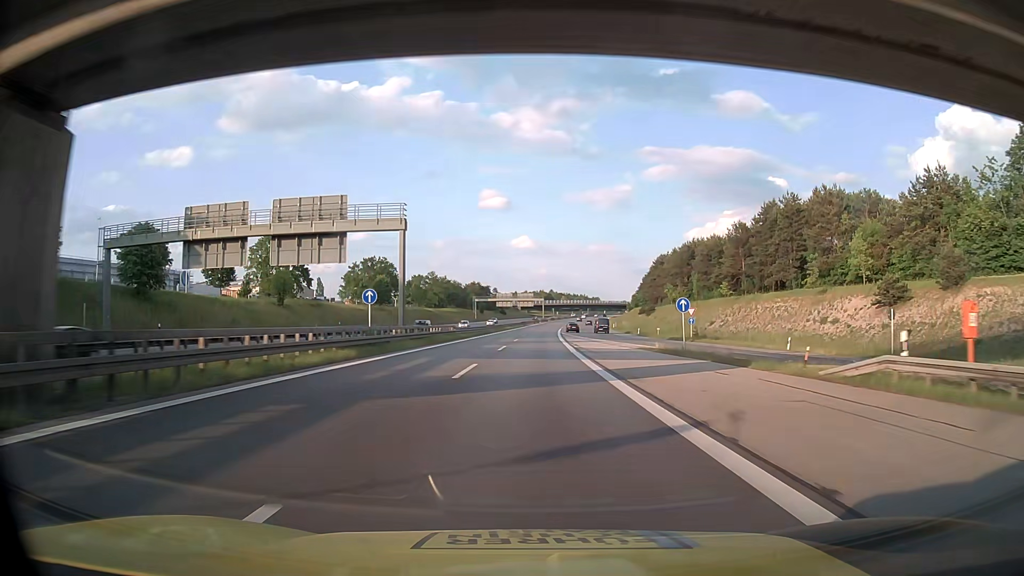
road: motorway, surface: asphalt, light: Day
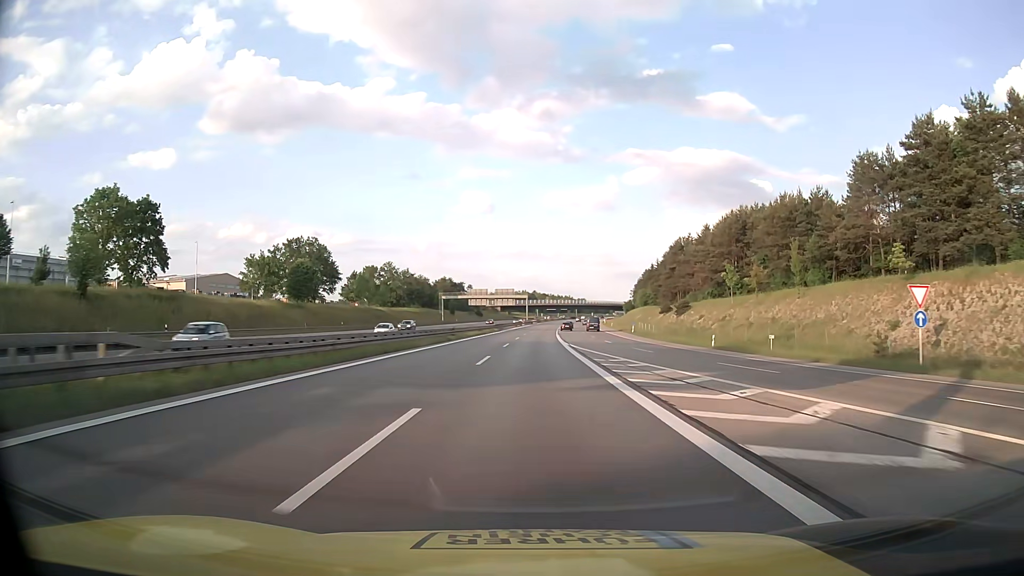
(+0.6, +48.2) m; +1°
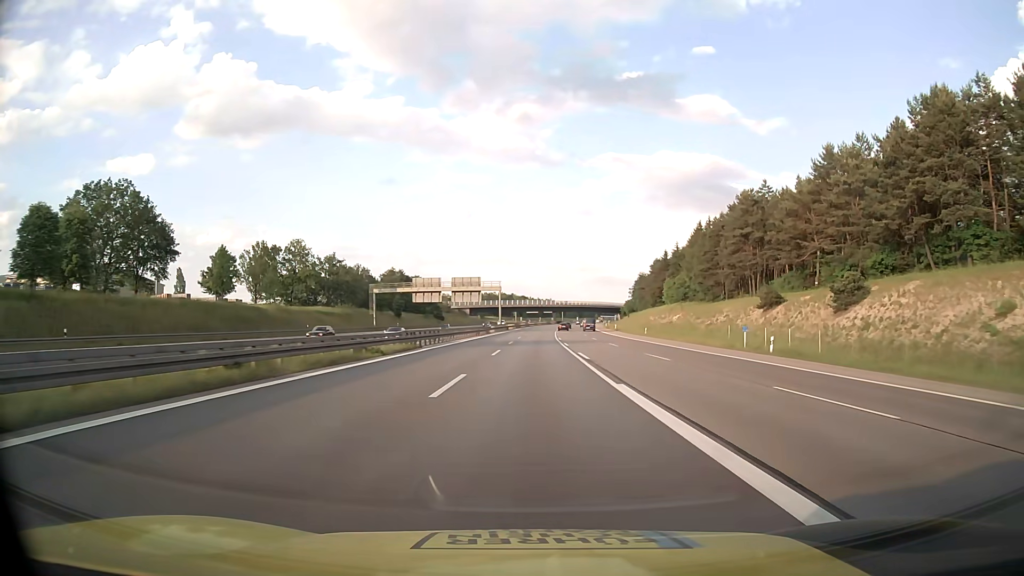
(+1.0, +64.4) m; +2°
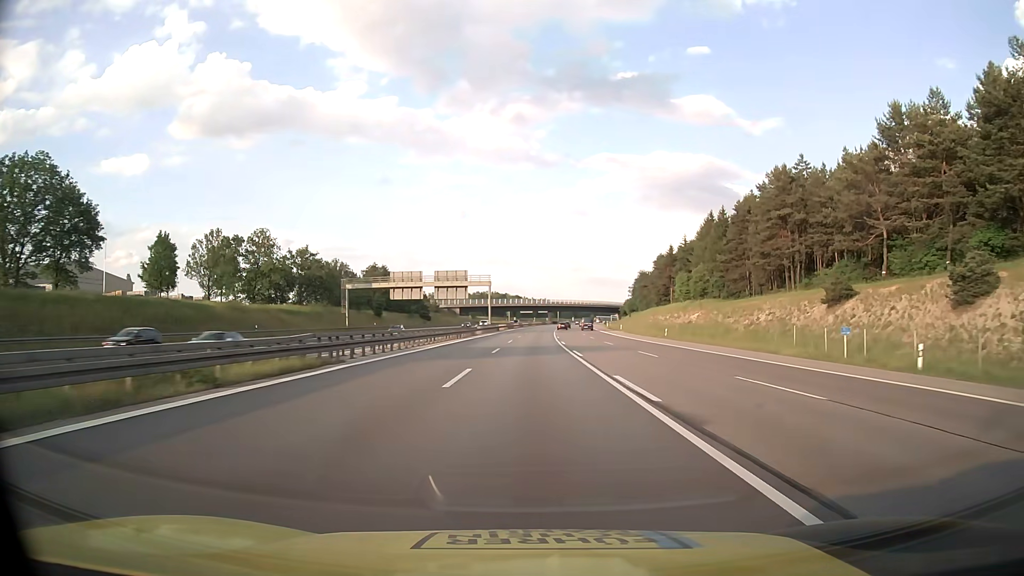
(+0.1, +16.1) m; +1°
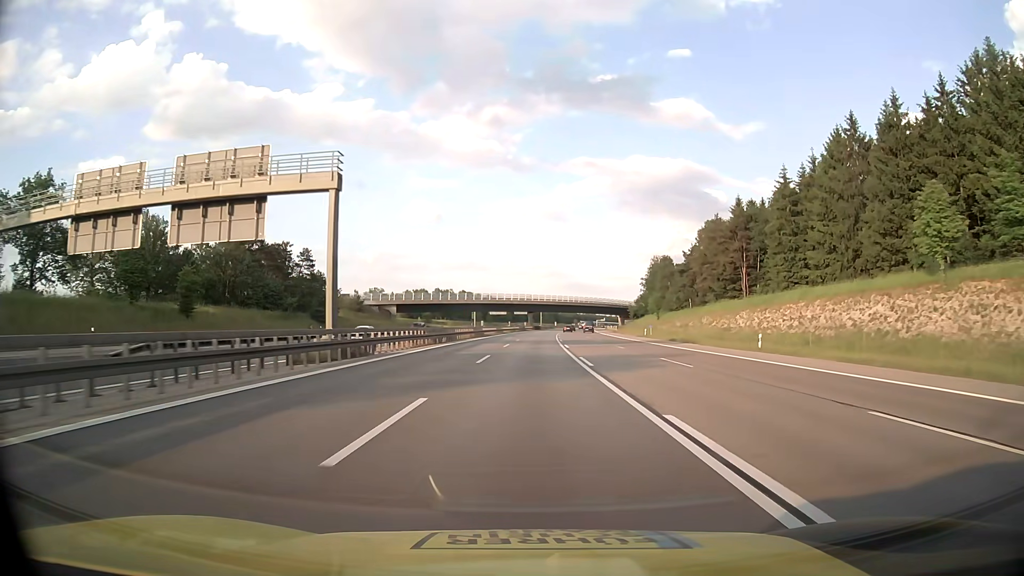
(+1.4, +80.5) m; +2°
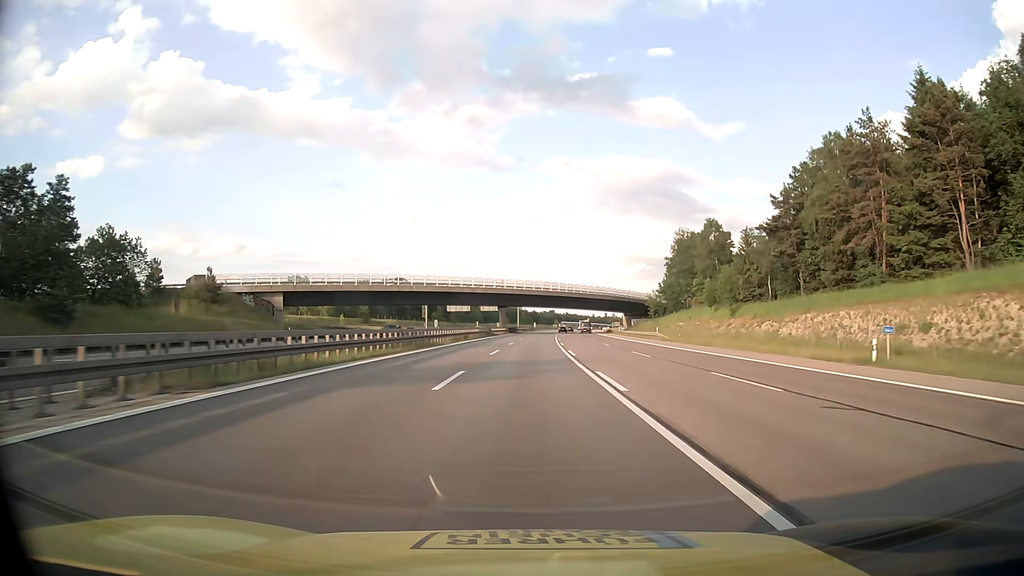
(+1.2, +64.4) m; +2°
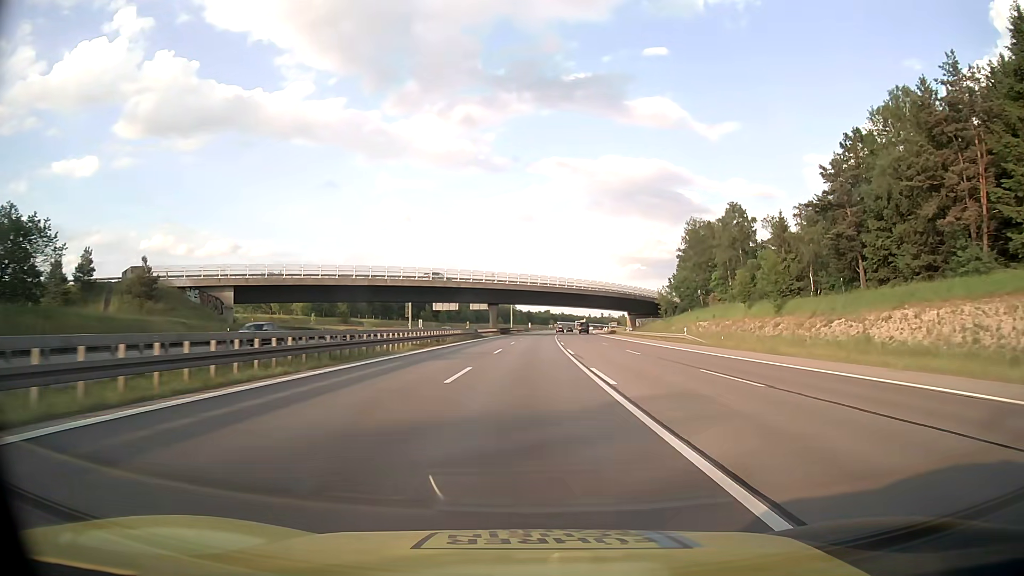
(+0.1, +16.1) m; 0°
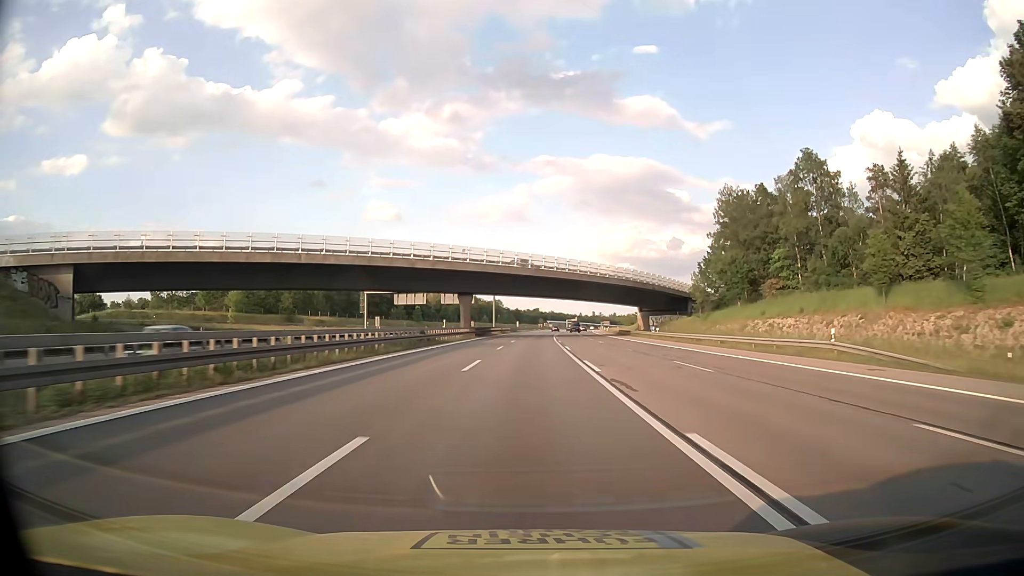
(+0.3, +32.2) m; +1°
(0, +10) (0, +20) (0, +30) (0, +40) (+1, +50) (+1, +60) (+1, +70) (+1, +80) (+2, +90) (+2, +100) m
